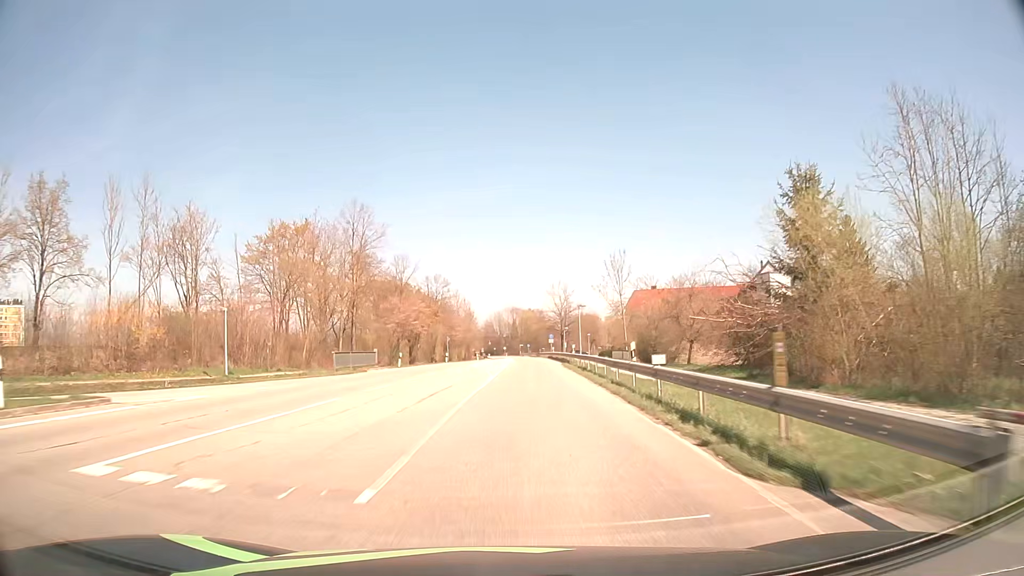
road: secondary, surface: asphalt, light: Day
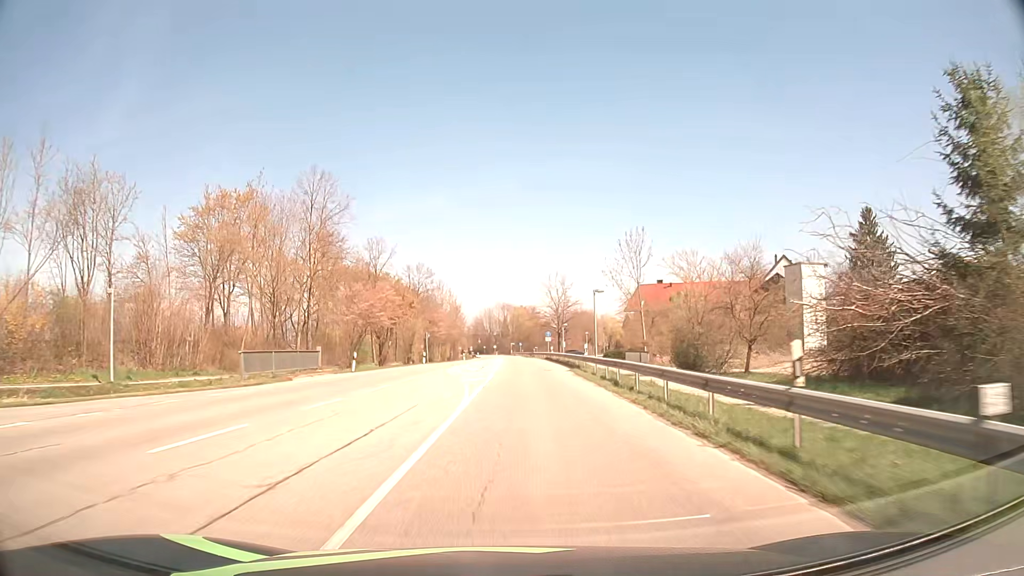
(0.0, +12.0) m; +1°
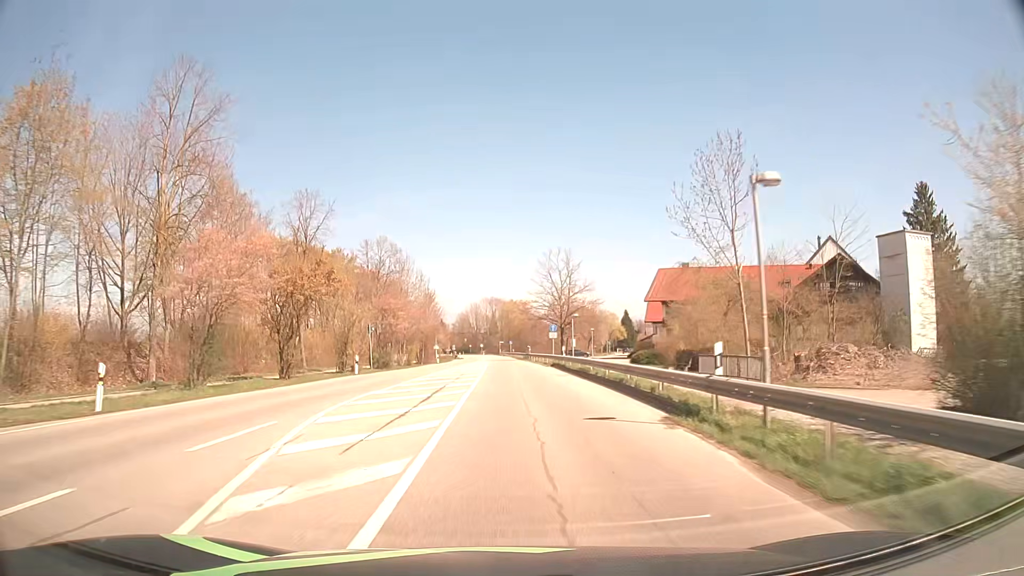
(+0.3, +23.2) m; +1°
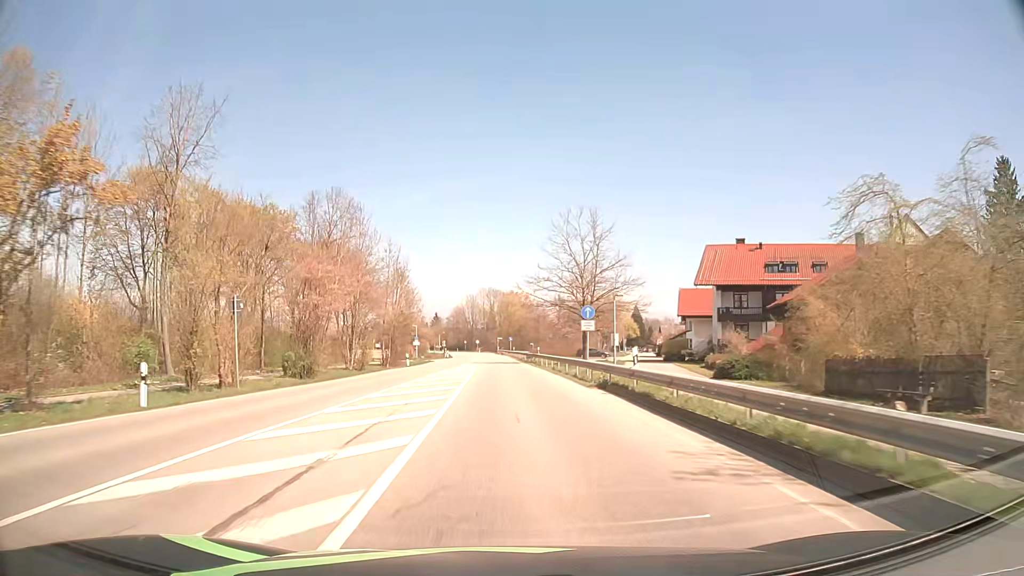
(0.0, +22.3) m; 0°
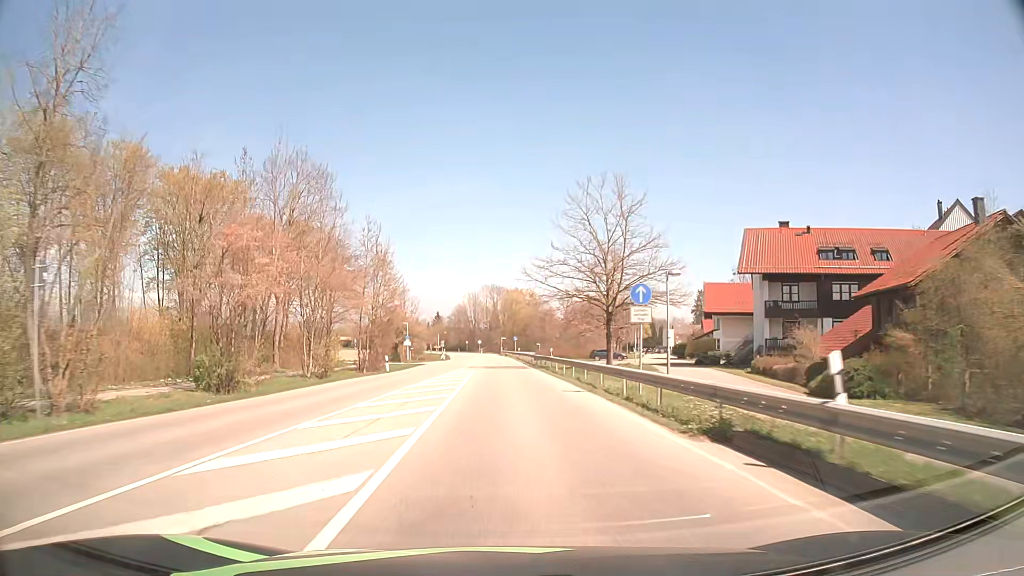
(0.0, +10.8) m; 0°
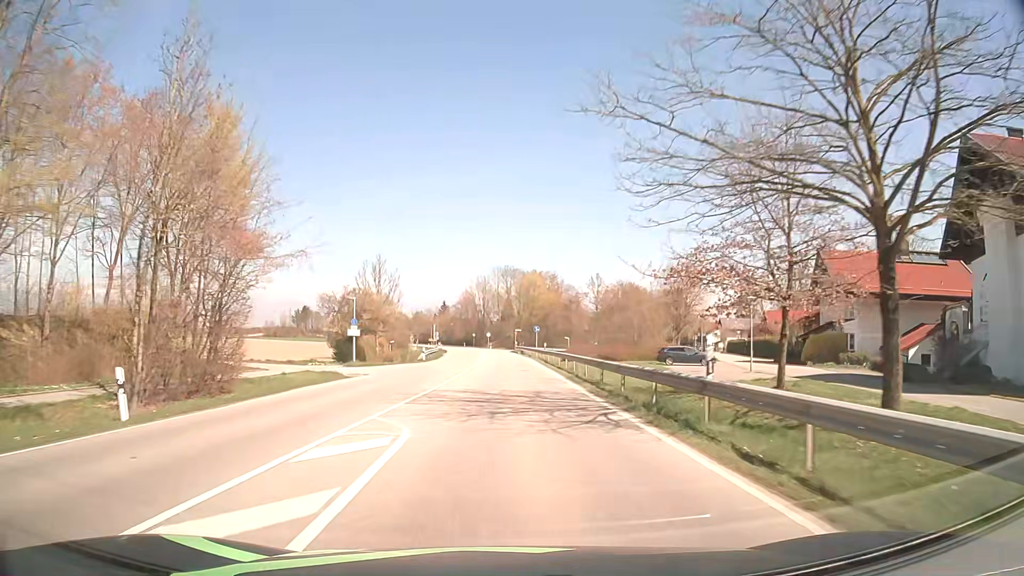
(-0.3, +31.3) m; -1°
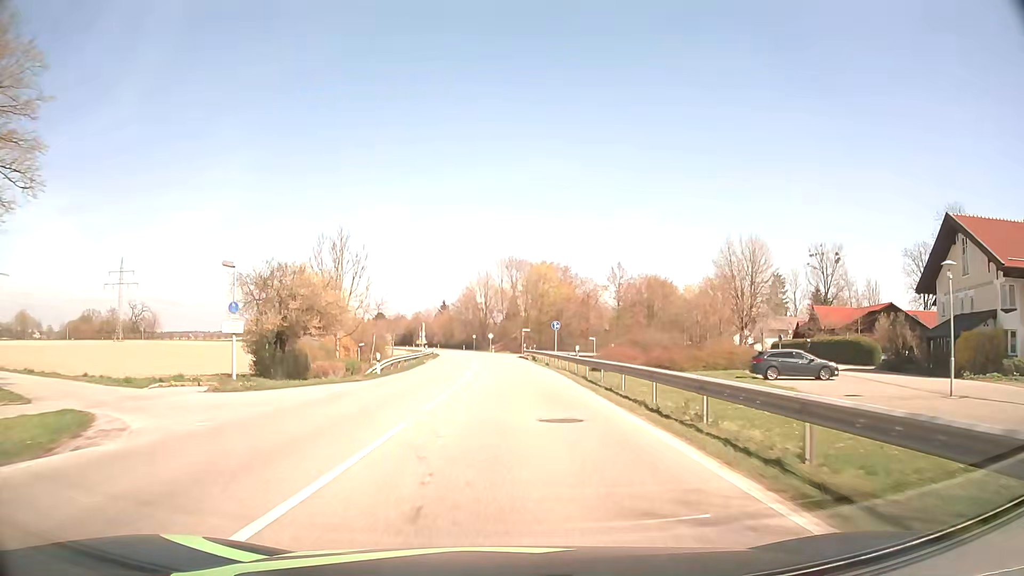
(-0.2, +19.9) m; -1°
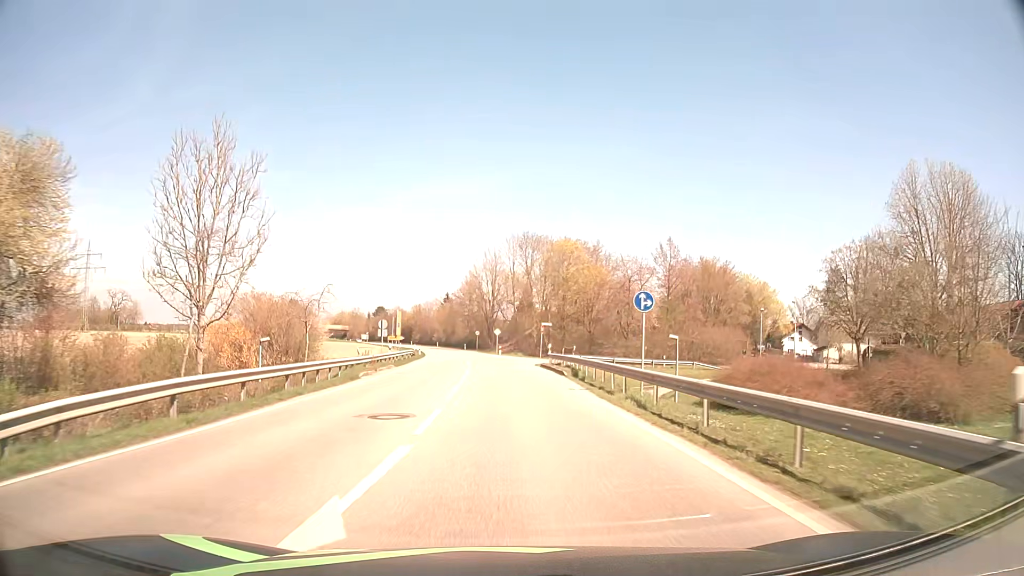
(-0.1, +27.3) m; -1°
